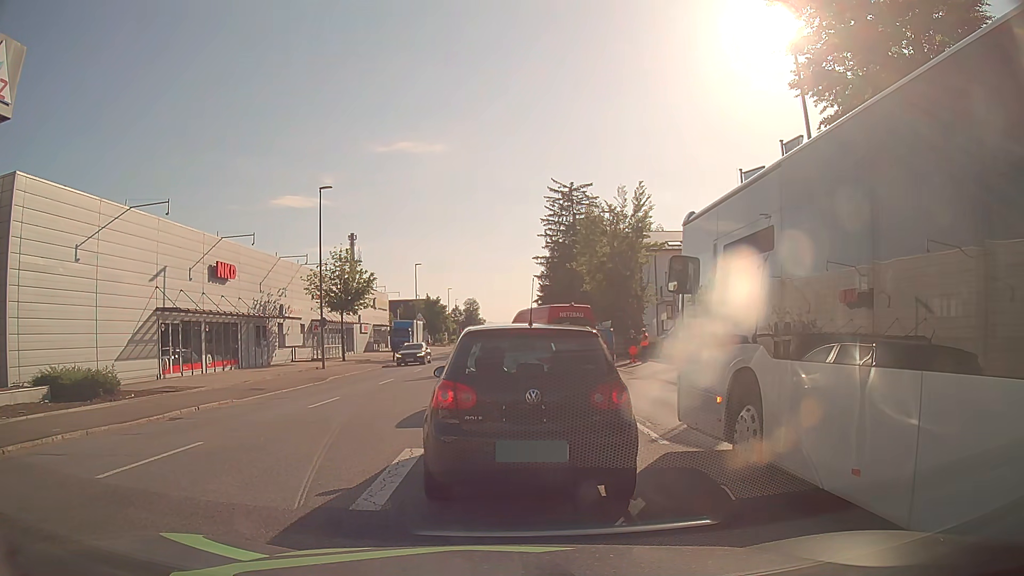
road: tertiary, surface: asphalt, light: Day
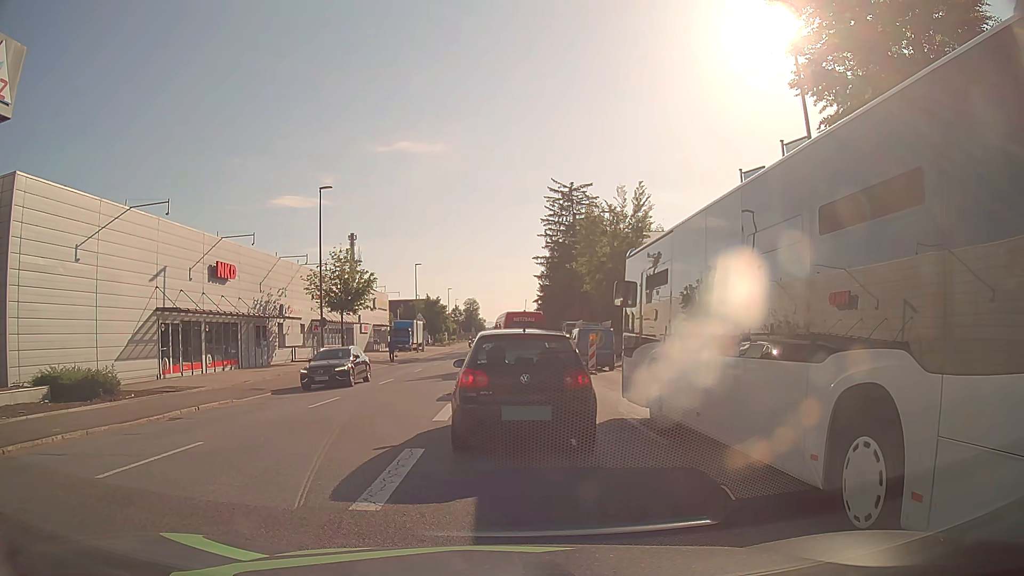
(0.0, 0.0) m; 0°
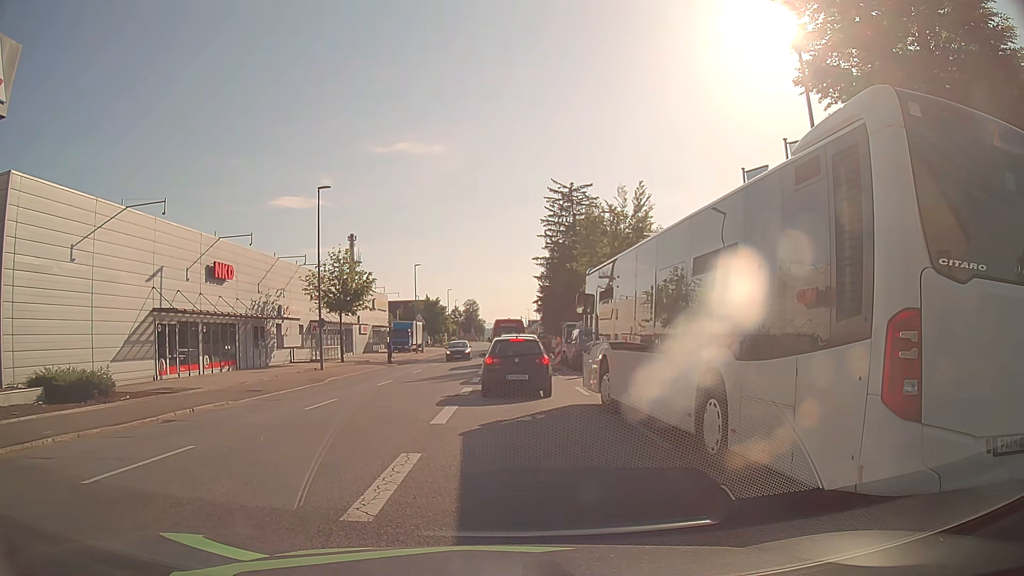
(0.0, +0.2) m; 0°
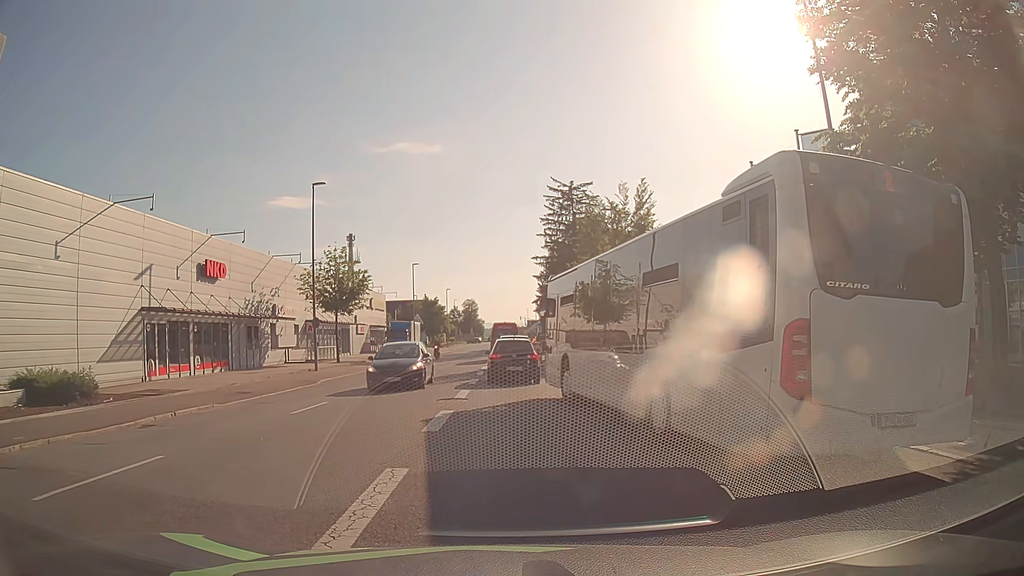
(0.0, +1.0) m; 0°
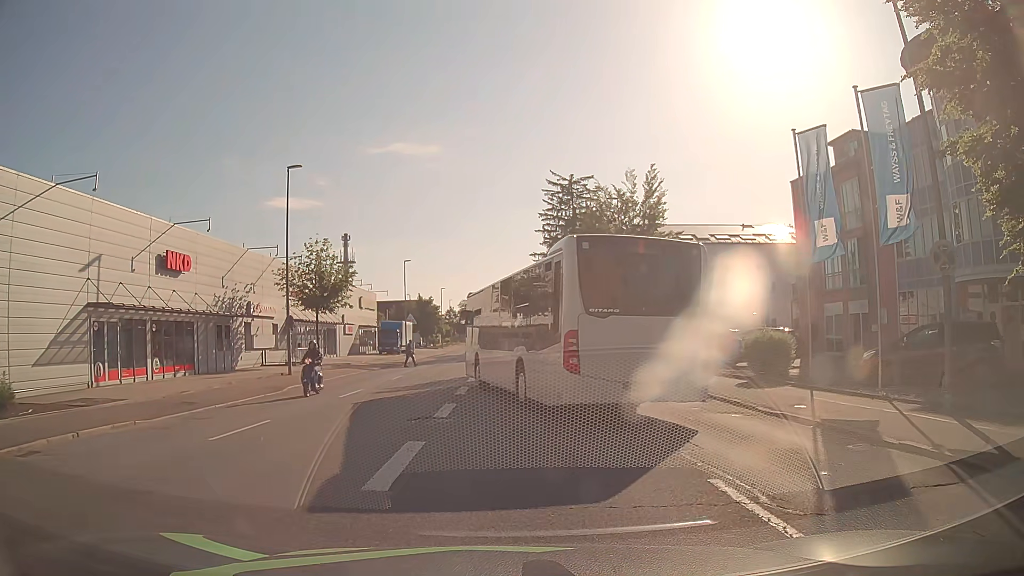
(0.0, +4.2) m; 0°
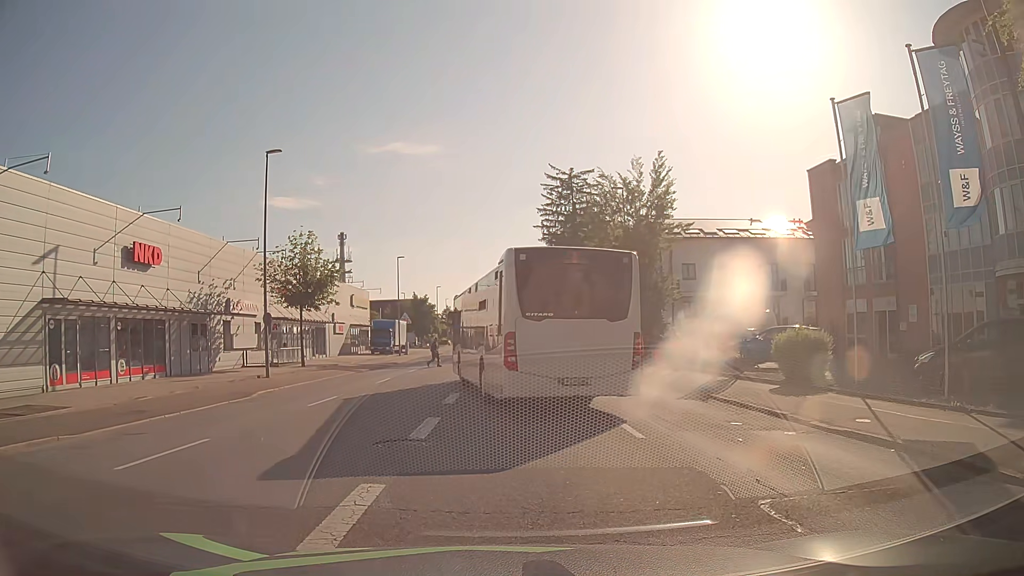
(-0.1, +2.9) m; -1°
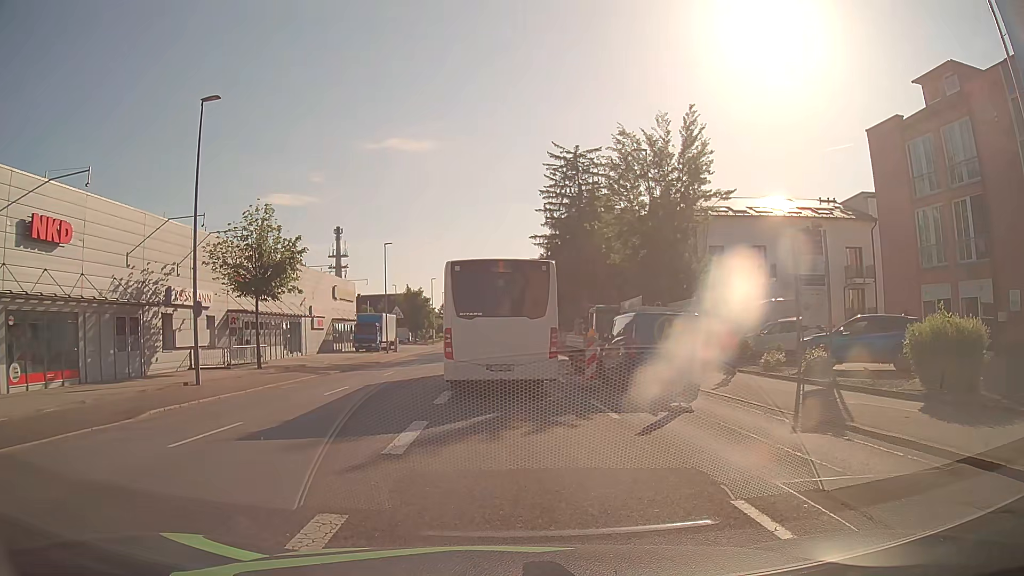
(+0.1, +7.3) m; -2°
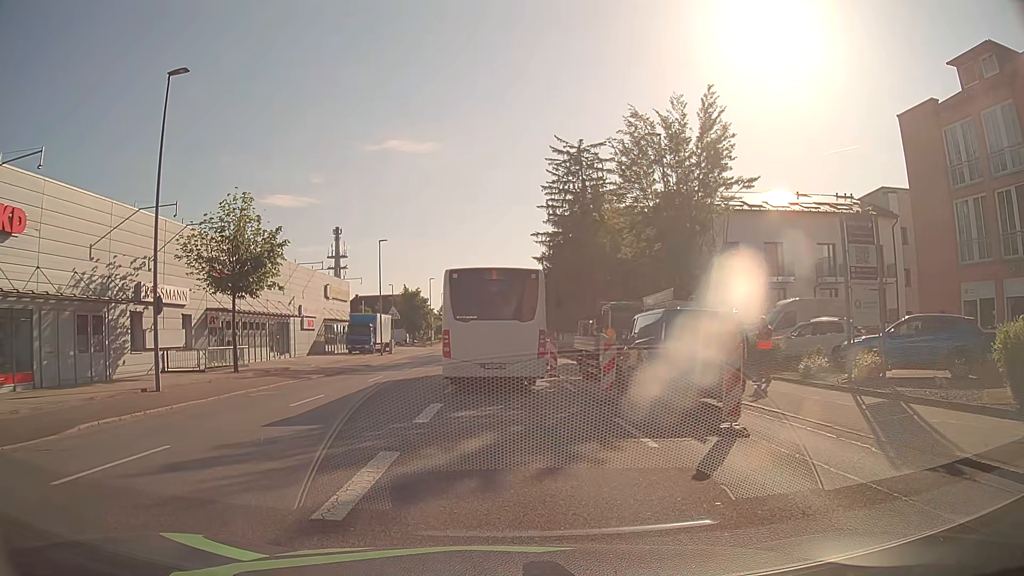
(+0.1, +3.0) m; +2°
(0, +10) (0, +20) (-1, +30) (-1, +40) (-1, +50) (-1, +60) (-2, +70) (-2, +80) (-2, +90) (-2, +100) m
